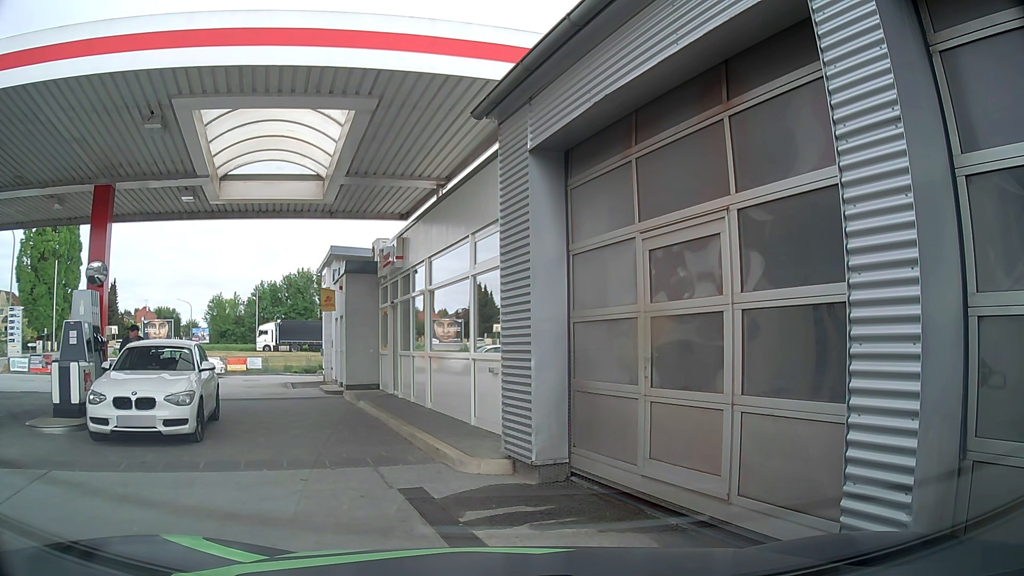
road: service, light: Day
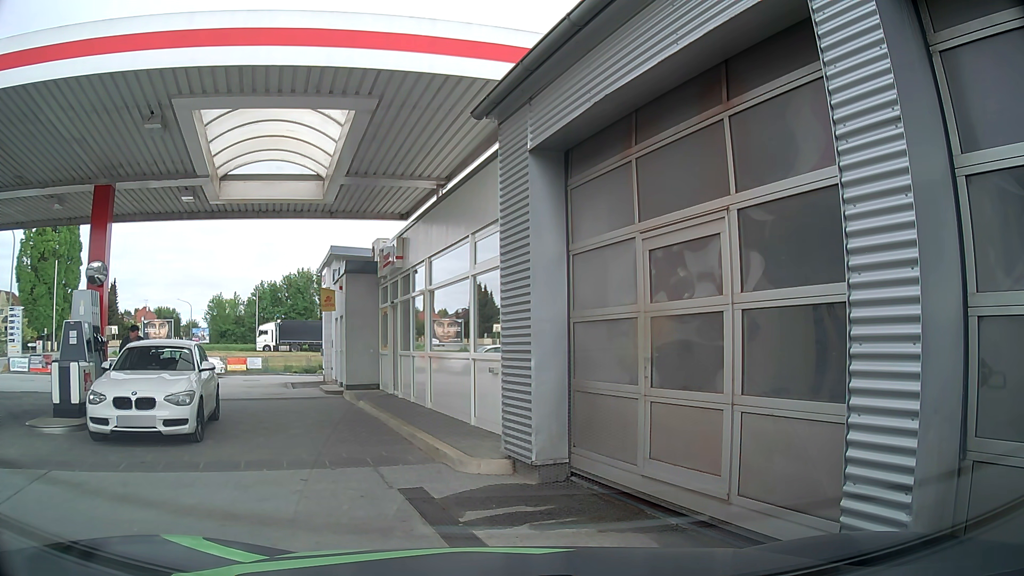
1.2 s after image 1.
(0.0, 0.0) m; 0°
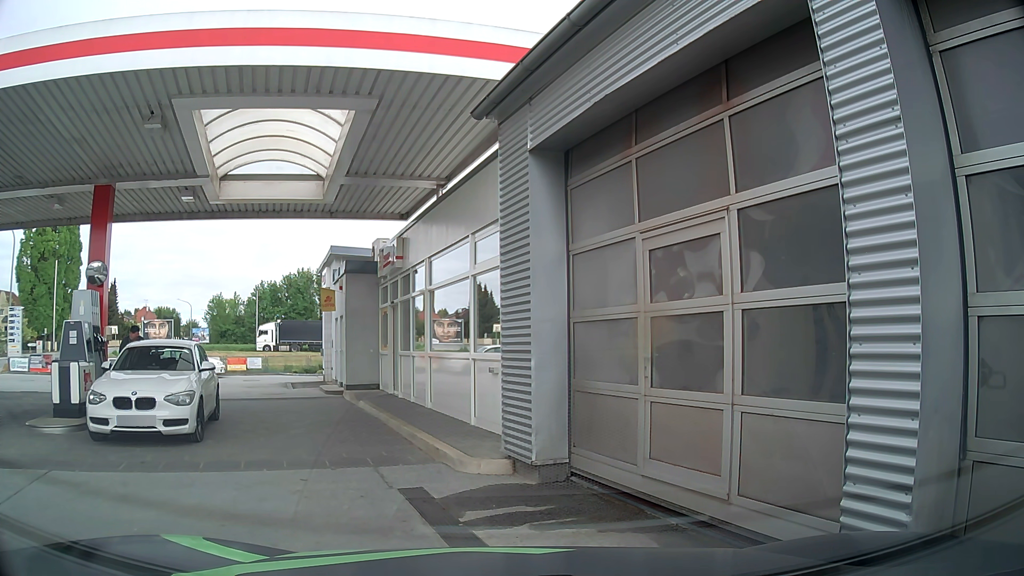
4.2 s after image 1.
(0.0, 0.0) m; 0°
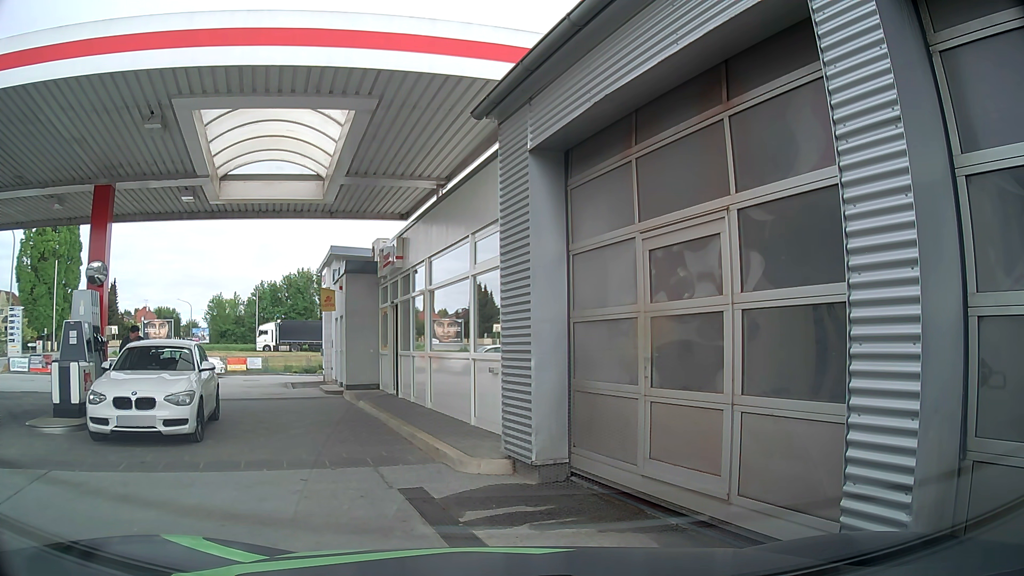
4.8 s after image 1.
(0.0, 0.0) m; 0°
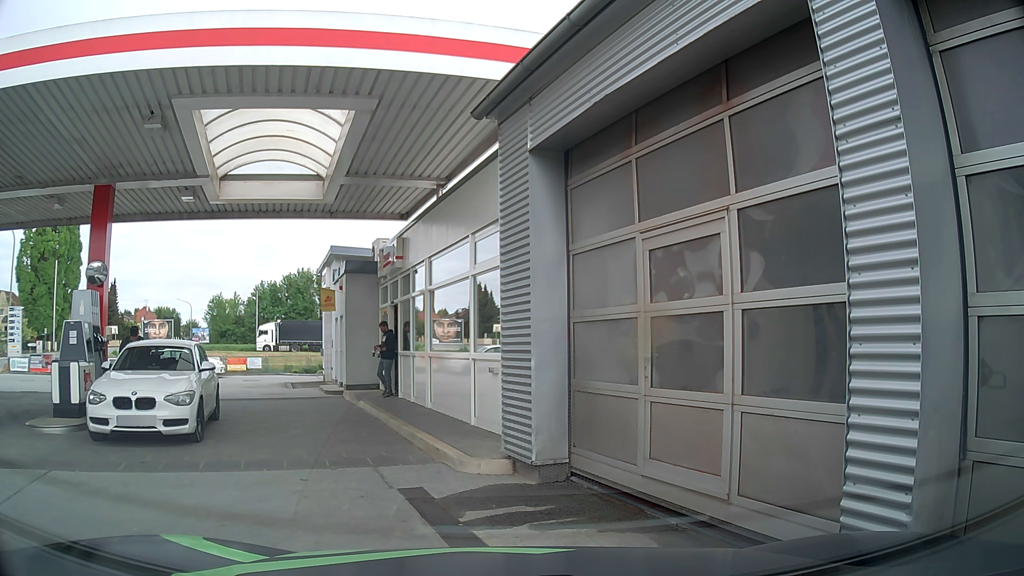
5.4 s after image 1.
(0.0, 0.0) m; 0°
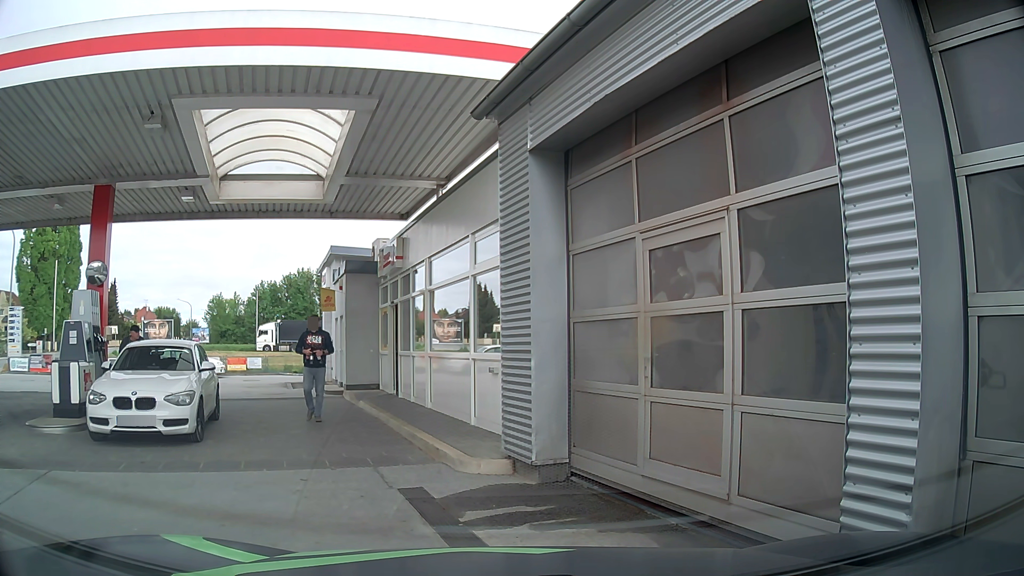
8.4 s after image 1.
(0.0, 0.0) m; 0°
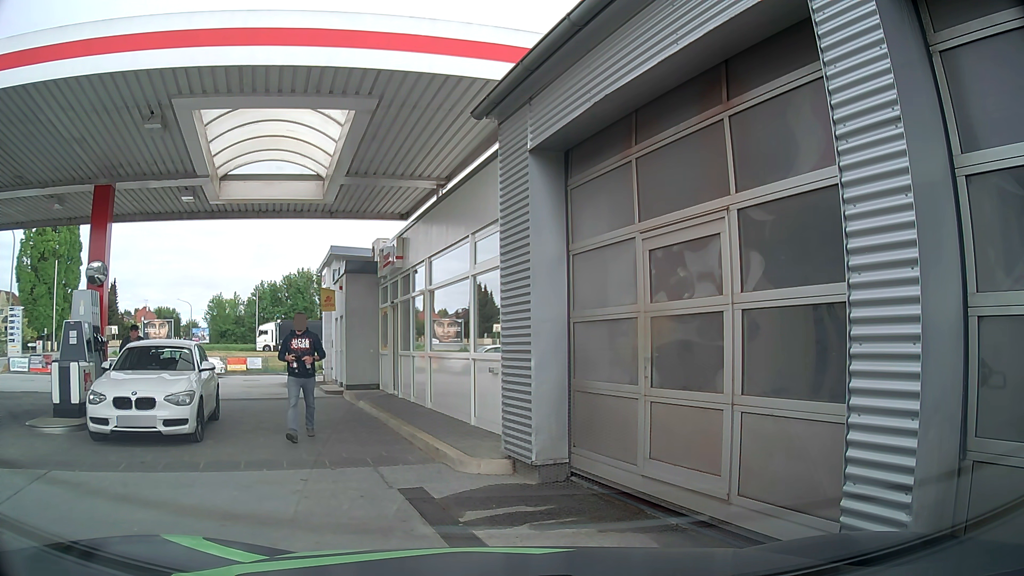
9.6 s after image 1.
(0.0, 0.0) m; 0°
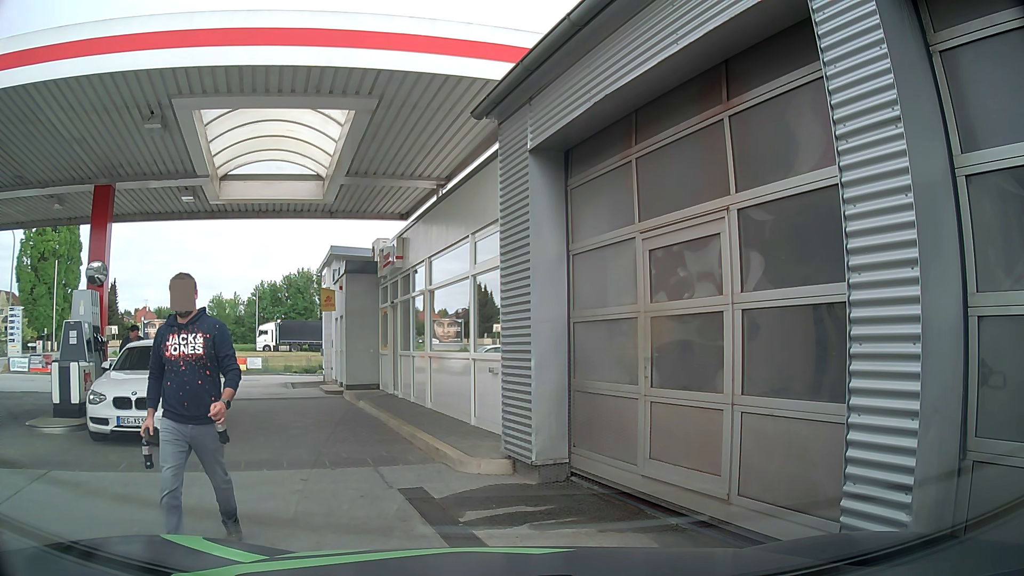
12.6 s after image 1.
(0.0, 0.0) m; 0°
